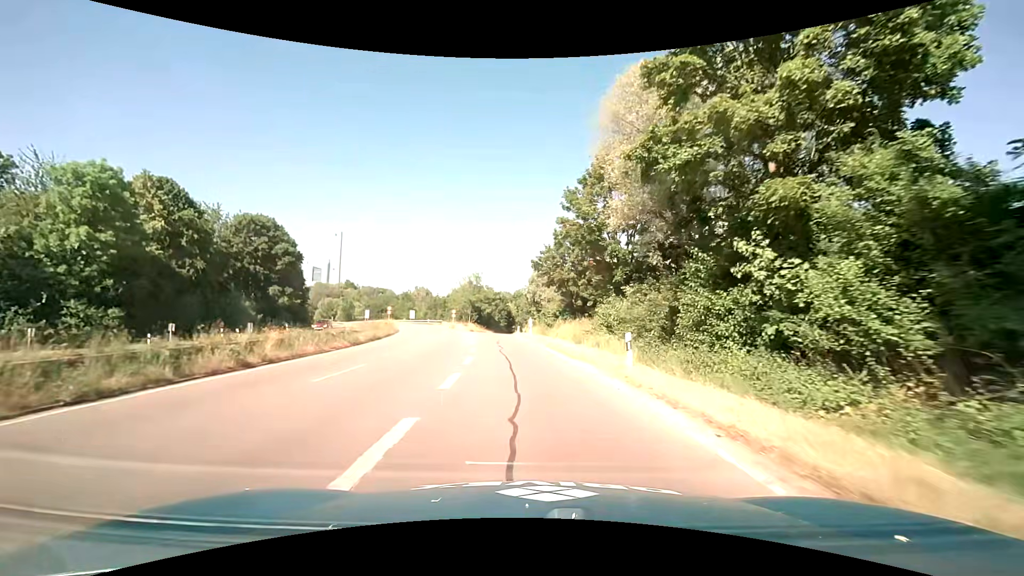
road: trunk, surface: asphalt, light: Day
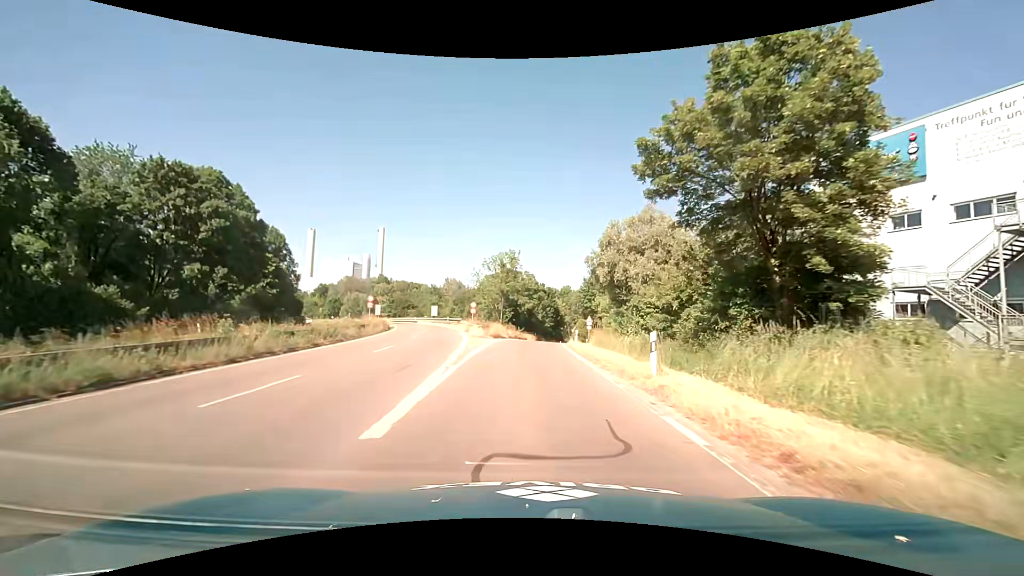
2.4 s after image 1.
(-1.1, +28.4) m; -5°
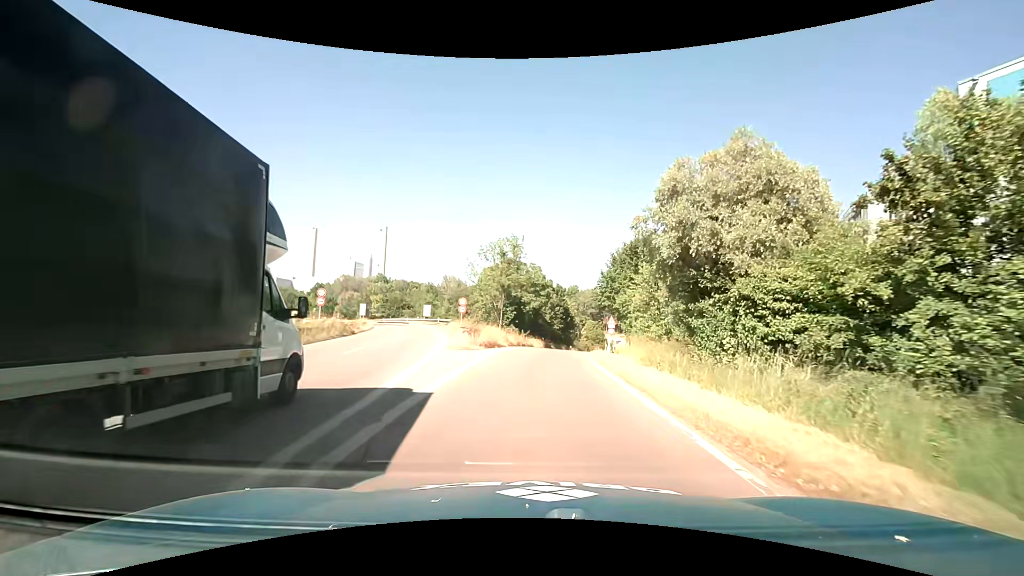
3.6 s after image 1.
(-0.2, +12.4) m; -1°
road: trunk_link
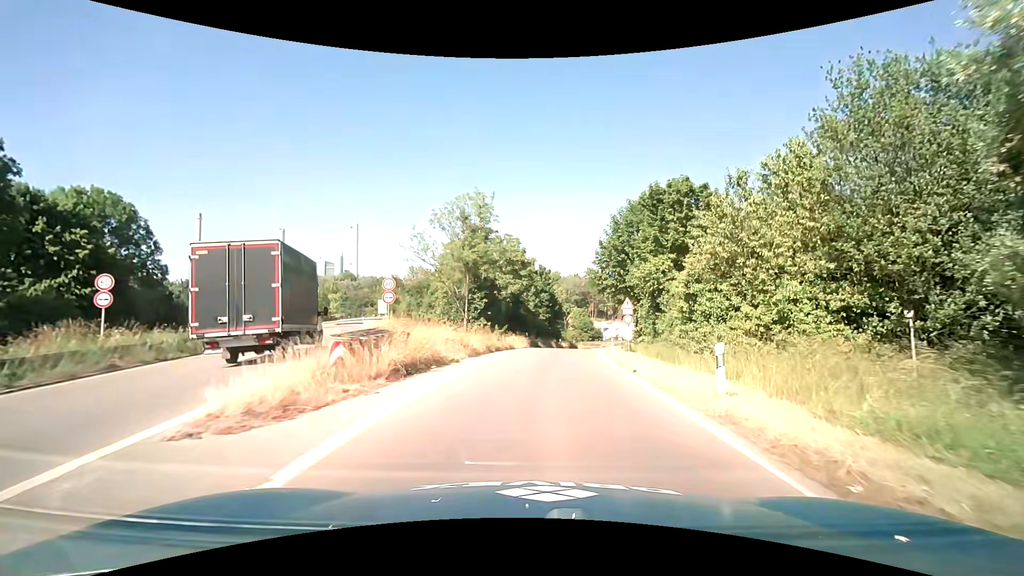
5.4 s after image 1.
(+0.4, +16.1) m; +3°
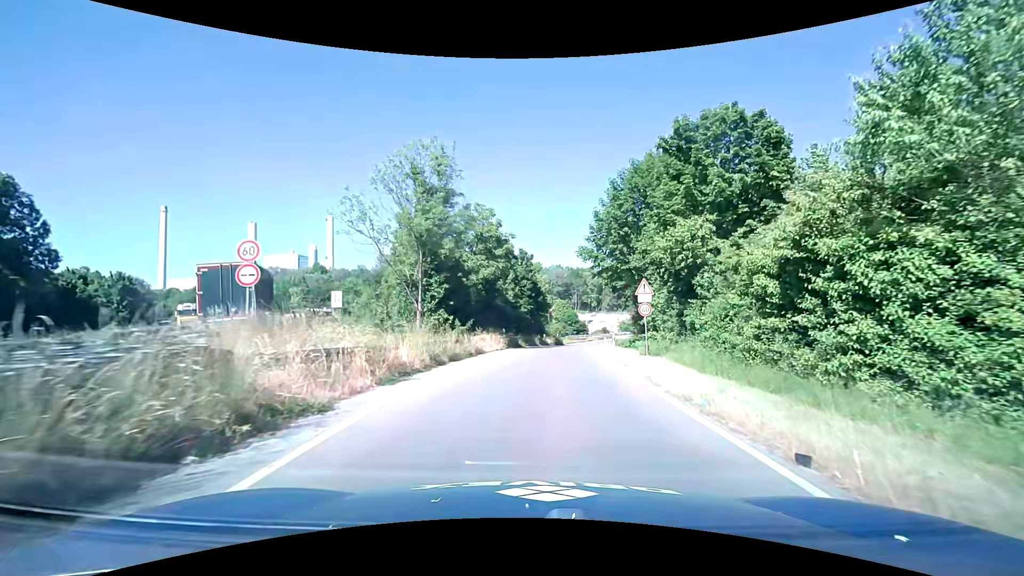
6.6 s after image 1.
(+0.2, +10.1) m; +2°
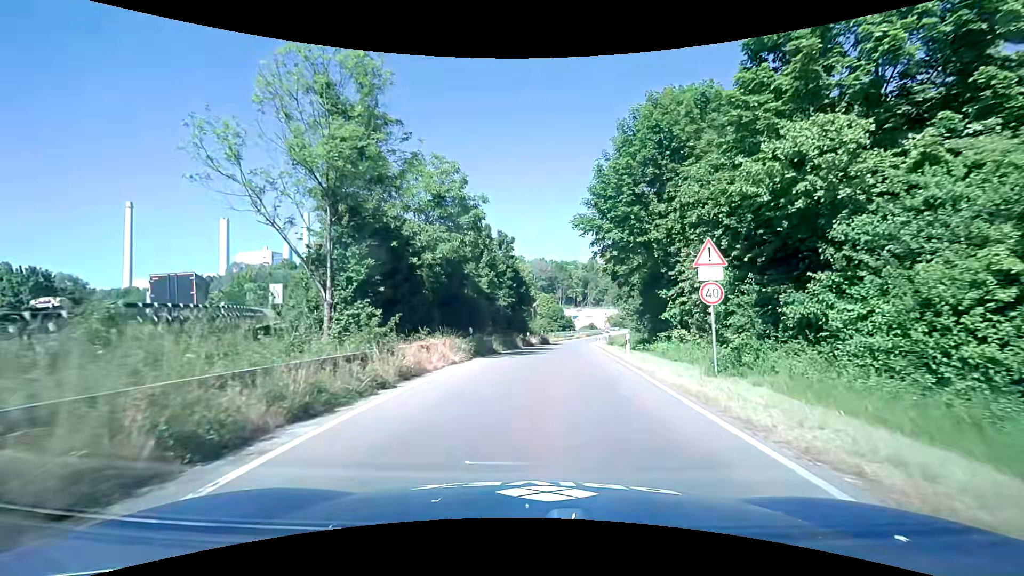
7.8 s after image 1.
(+0.3, +10.6) m; +3°
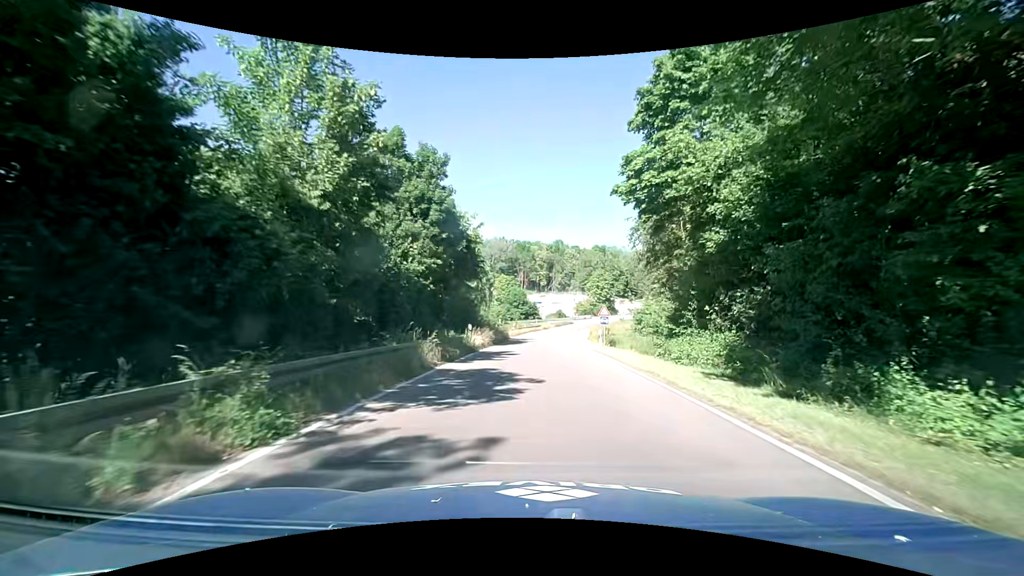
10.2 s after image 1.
(+0.5, +23.7) m; +4°
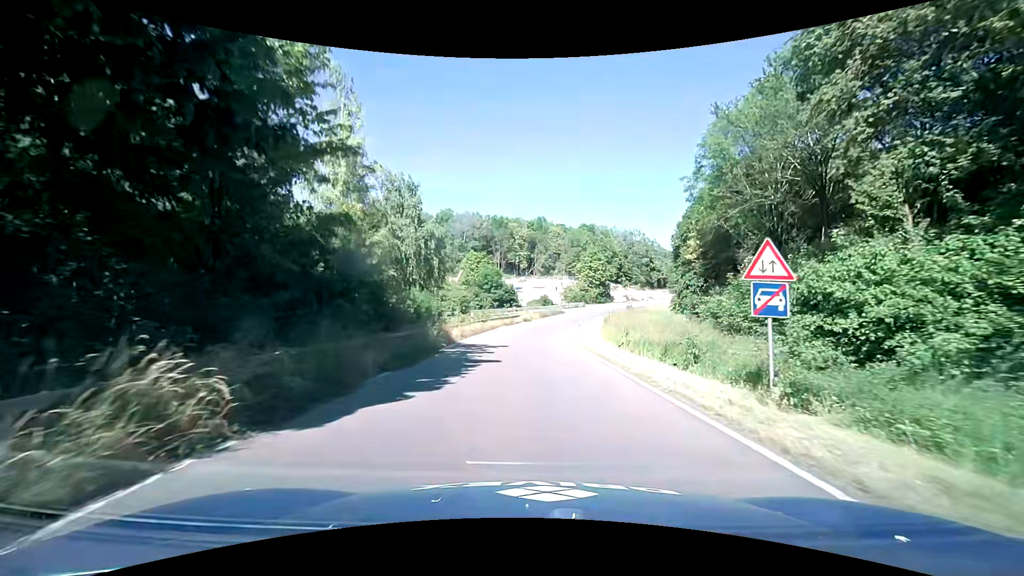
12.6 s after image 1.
(+0.7, +26.2) m; +2°
(0, +10) (0, +20) (0, +30) (+1, +40) (+2, +50) (+4, +60) (+7, +69) (+12, +78) (+17, +86) (+23, +95) m
